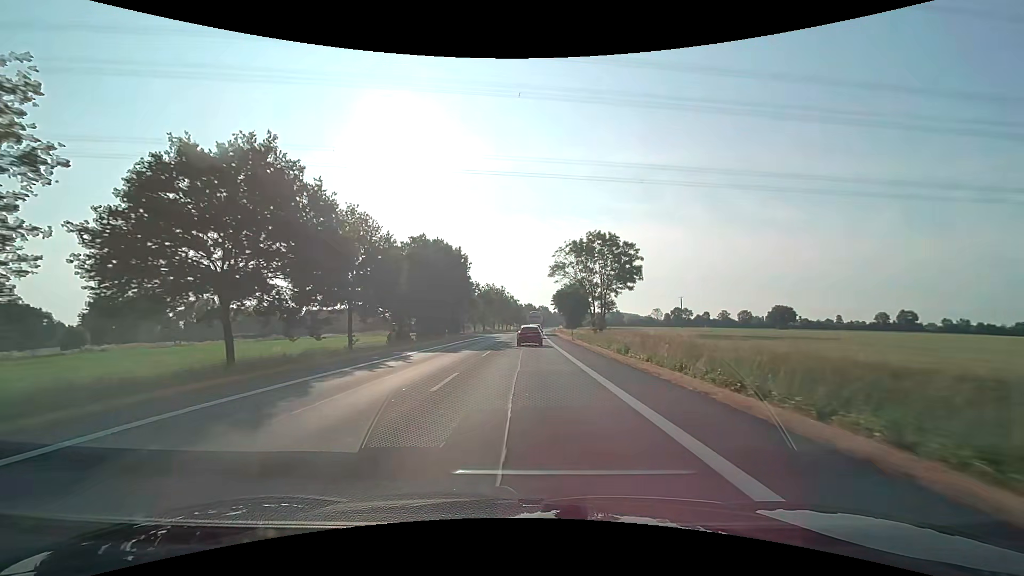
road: primary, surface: asphalt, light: Day
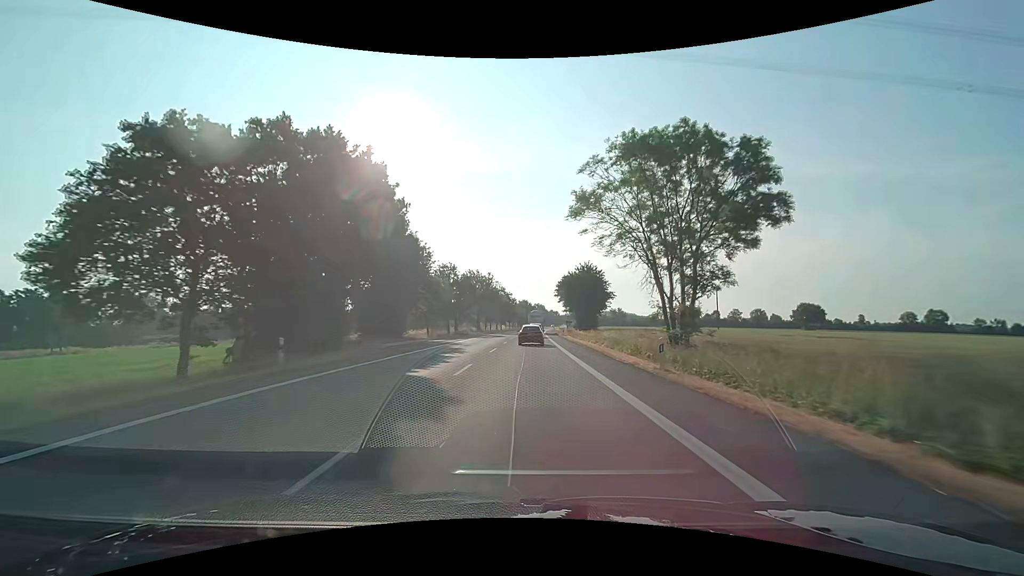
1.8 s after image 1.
(+0.1, +32.9) m; +1°
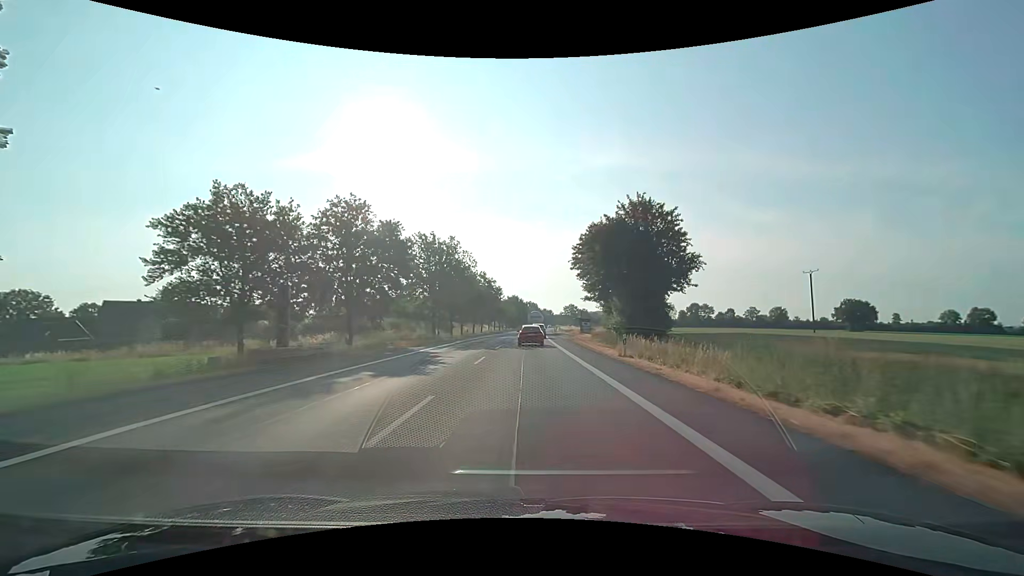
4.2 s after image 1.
(+0.3, +43.9) m; +1°
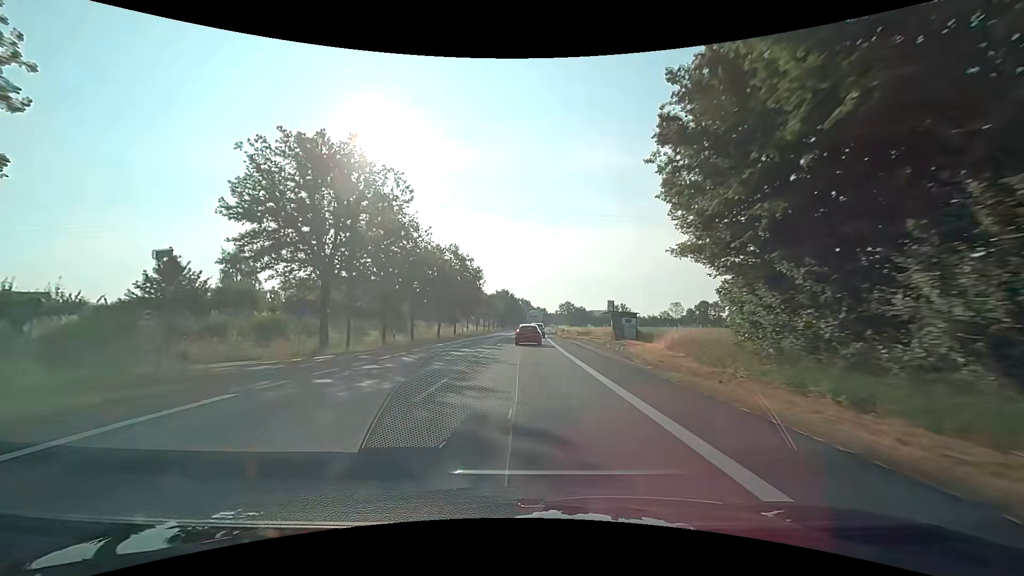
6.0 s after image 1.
(+0.1, +32.9) m; 0°
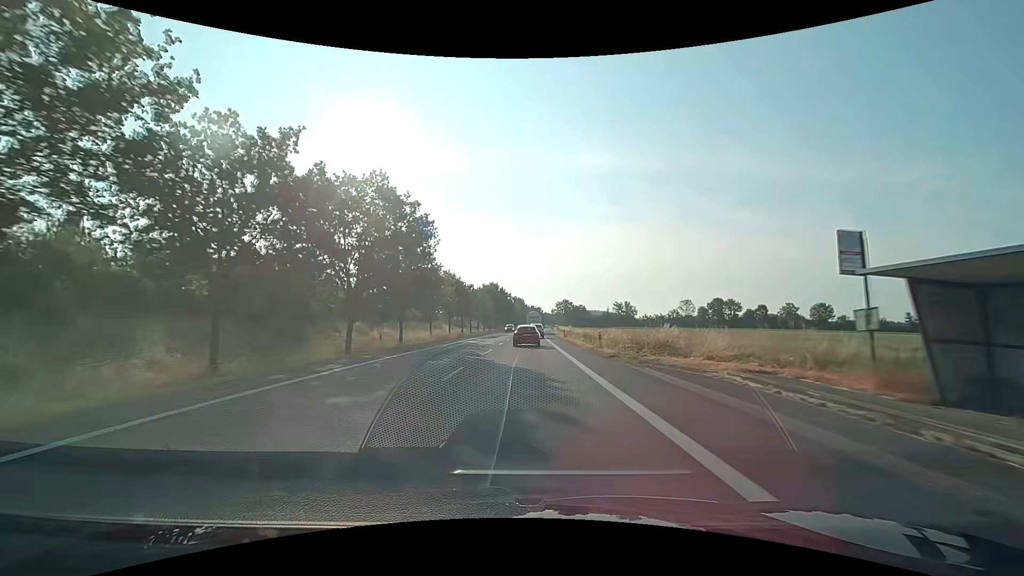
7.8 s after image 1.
(+0.3, +32.6) m; +1°
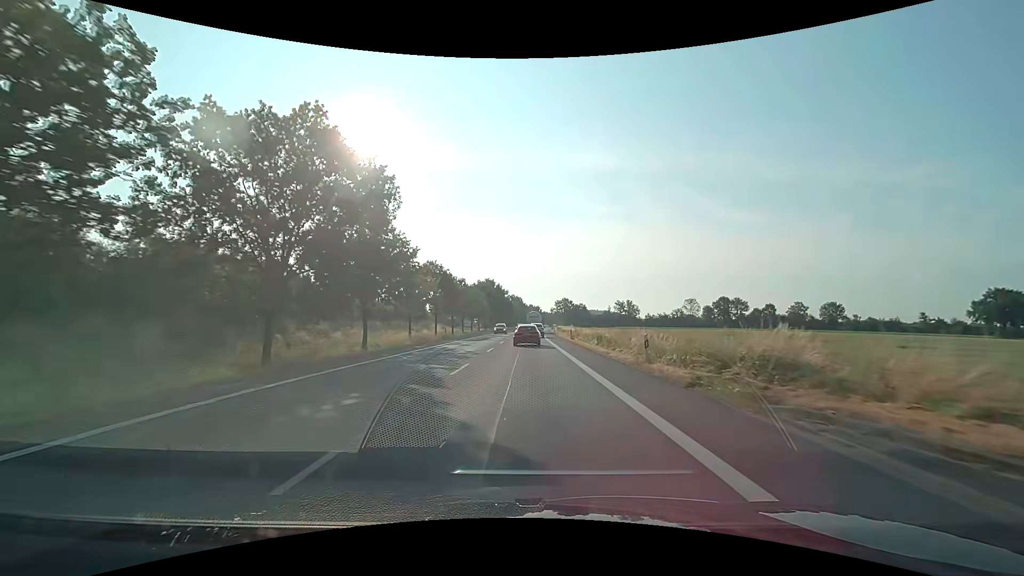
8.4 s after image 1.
(0.0, +10.8) m; 0°
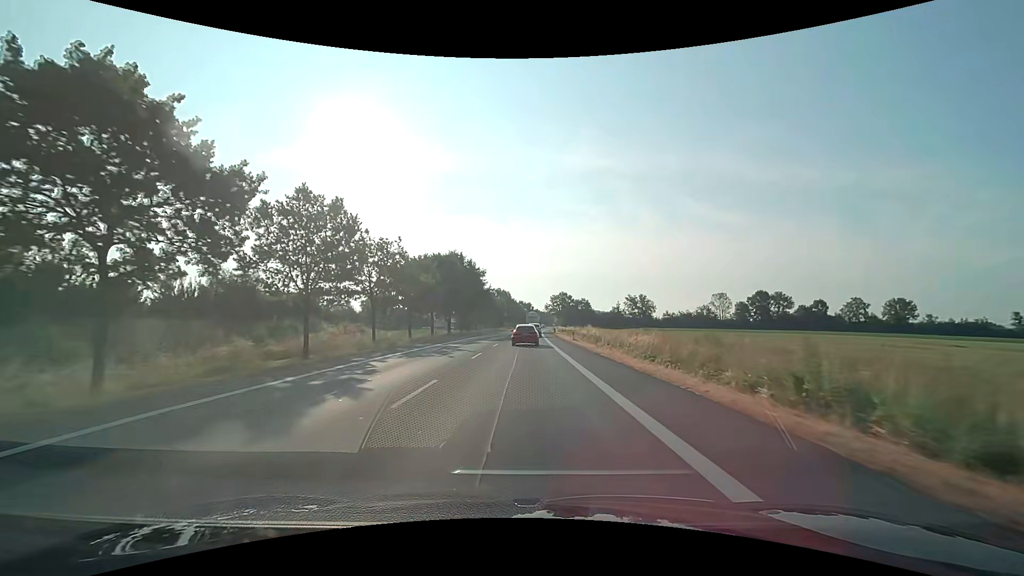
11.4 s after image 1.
(+0.5, +53.5) m; +1°
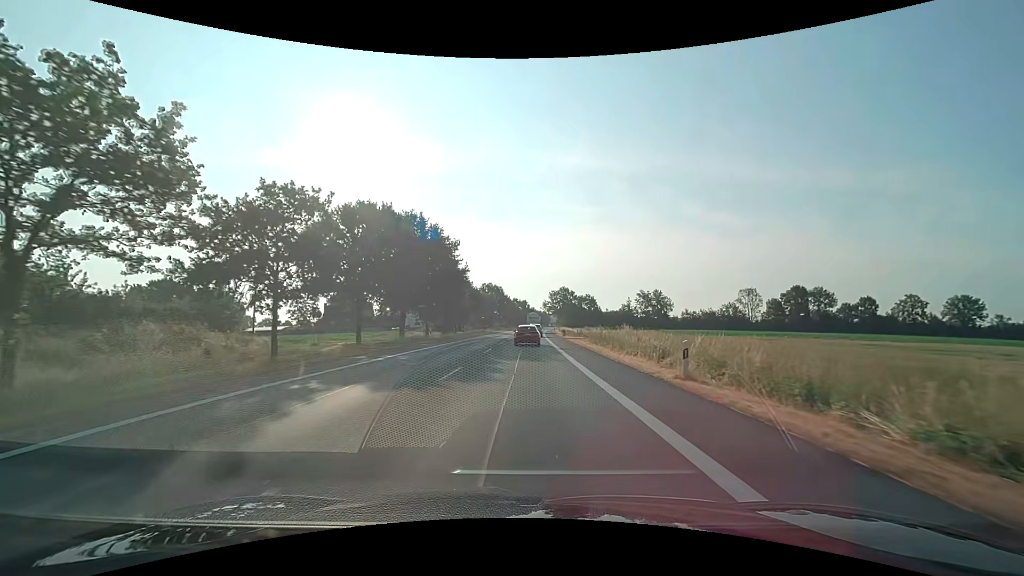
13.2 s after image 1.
(+0.1, +31.9) m; +1°
(0, +10) (0, +20) (0, +30) (0, +40) (+1, +50) (+1, +60) (+1, +70) (+1, +80) (+2, +90) (+2, +100) m
